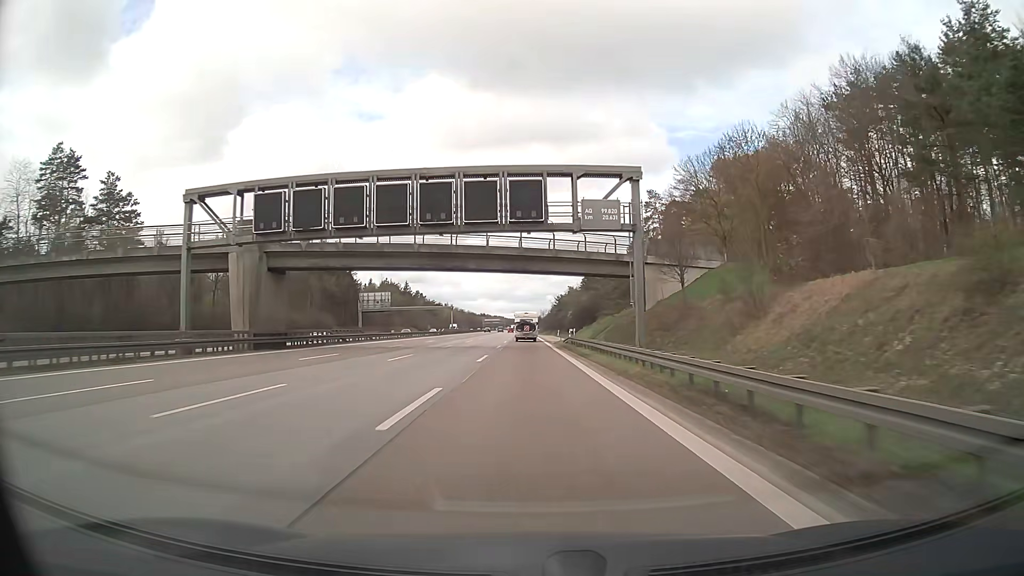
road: motorway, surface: asphalt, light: Day
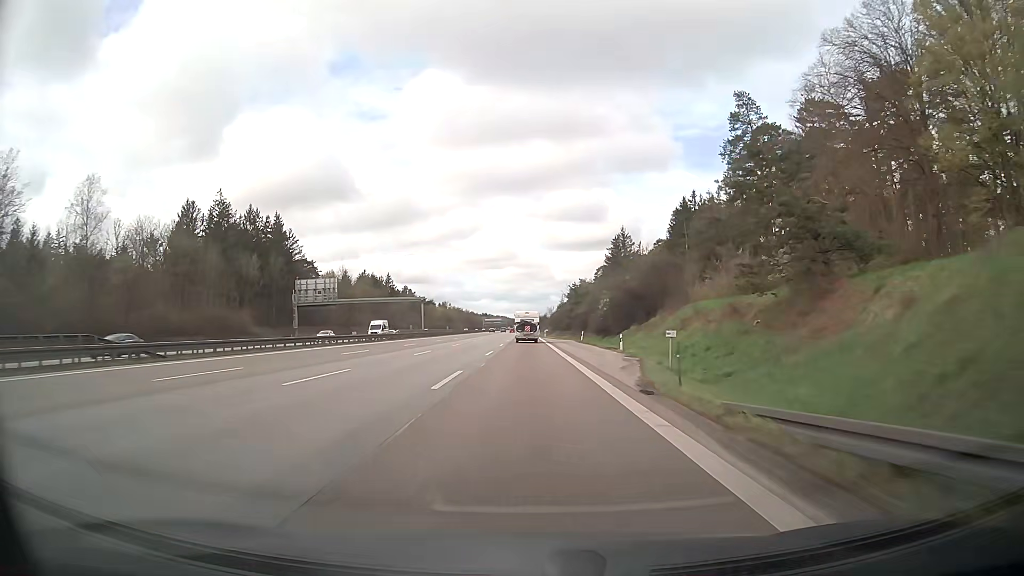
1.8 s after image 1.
(-0.1, +47.5) m; 0°
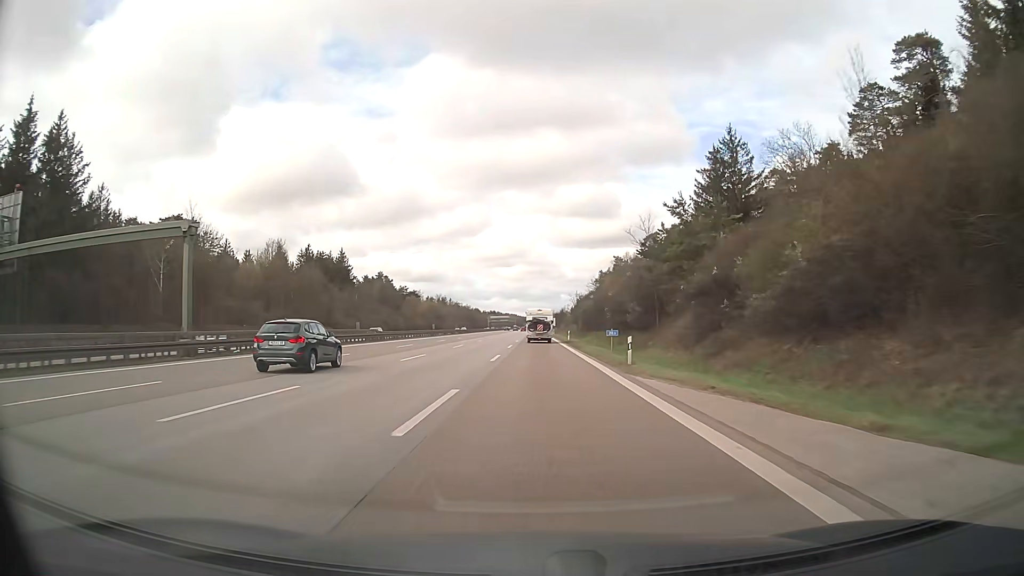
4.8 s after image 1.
(-0.6, +79.3) m; -1°
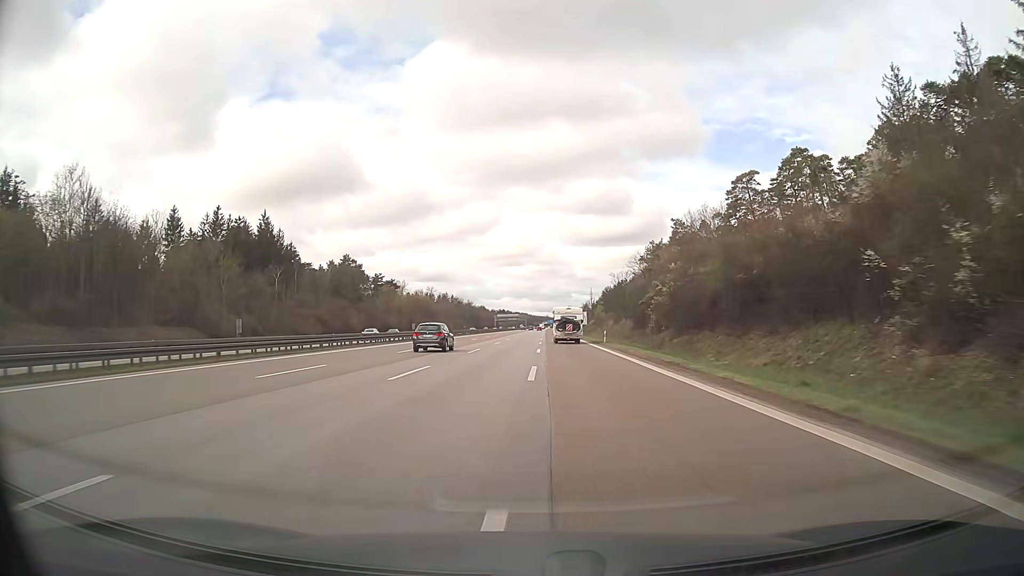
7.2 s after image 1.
(-0.8, +63.4) m; -1°
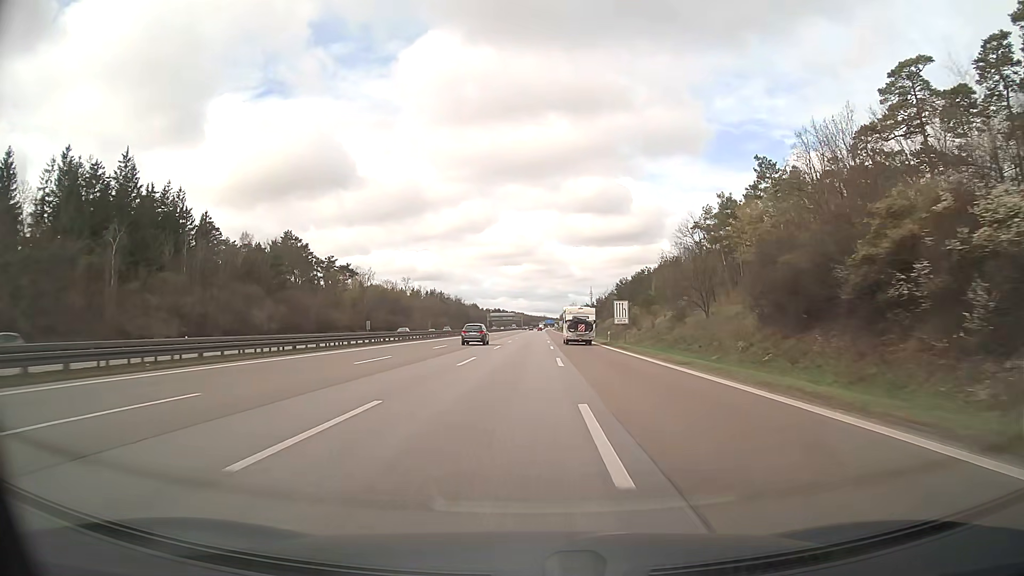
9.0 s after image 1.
(+0.2, +47.5) m; 0°
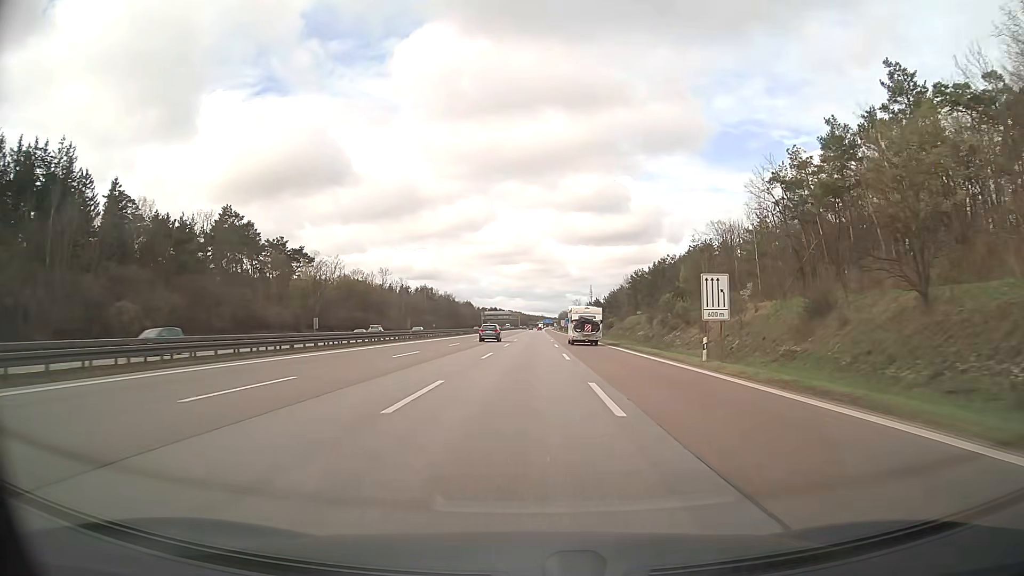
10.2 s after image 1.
(+0.1, +31.7) m; 0°
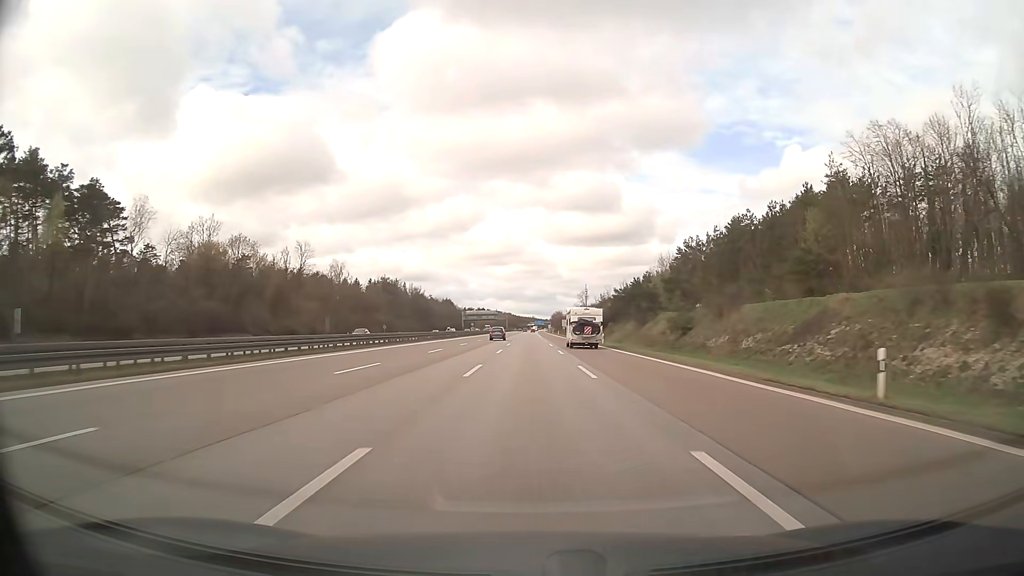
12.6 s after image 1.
(+0.5, +63.3) m; +1°
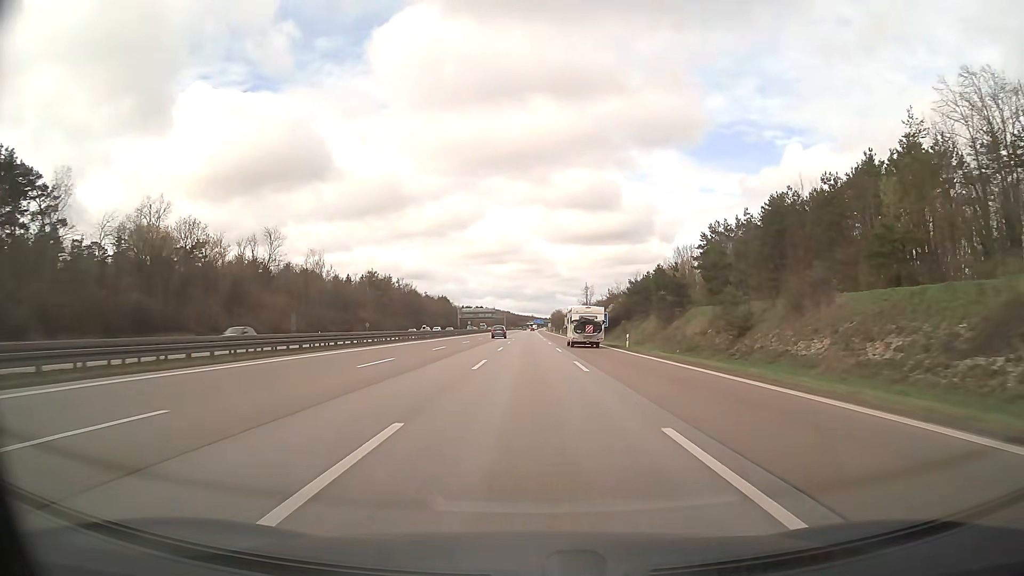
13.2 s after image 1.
(0.0, +15.8) m; 0°
(0, +10) (0, +20) (0, +30) (0, +40) (0, +50) (0, +60) (0, +70) (0, +80) (0, +90) (0, +100) m
